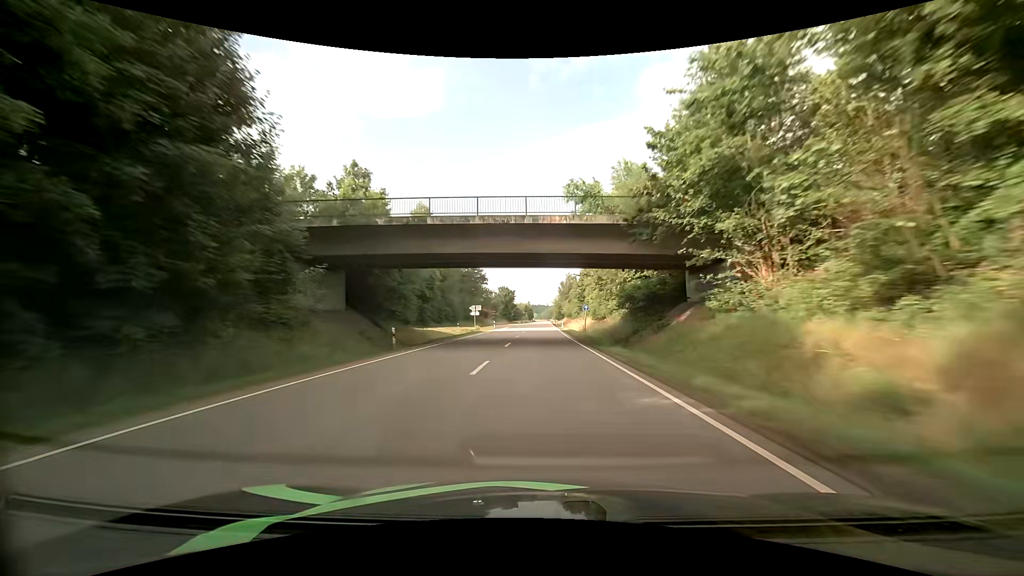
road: primary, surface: asphalt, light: Day
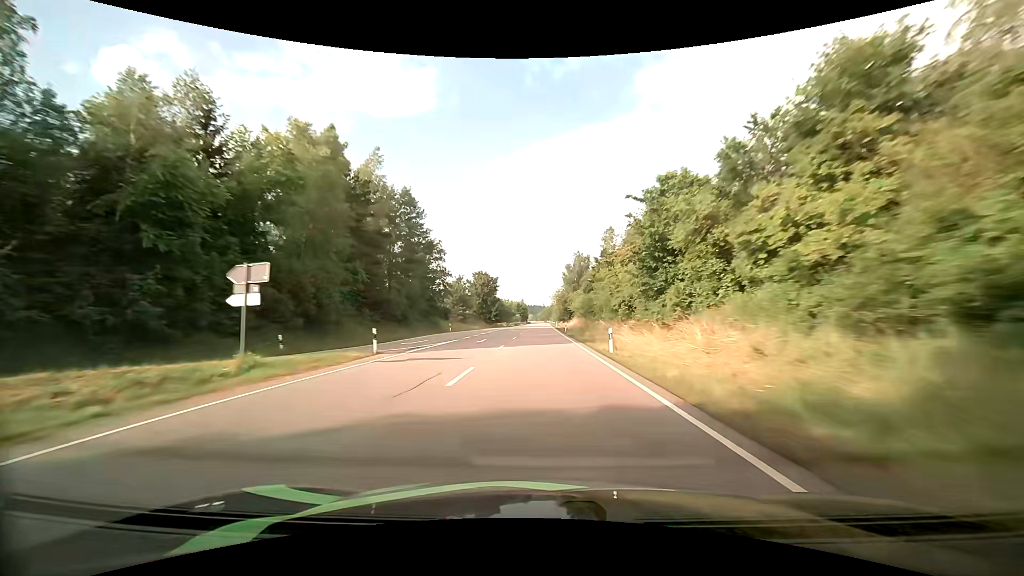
(+0.3, +51.2) m; +1°
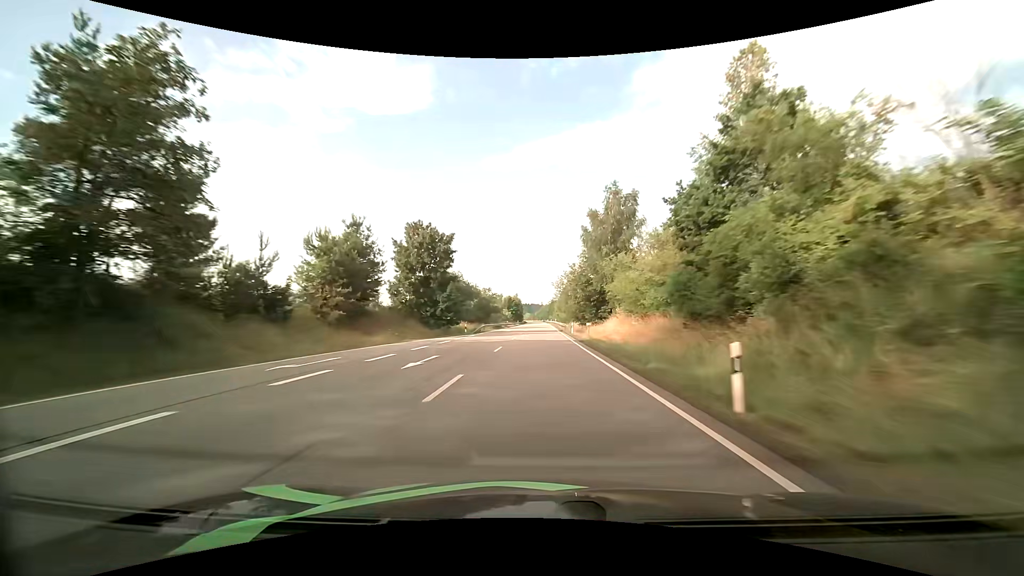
(-0.1, +51.4) m; 0°
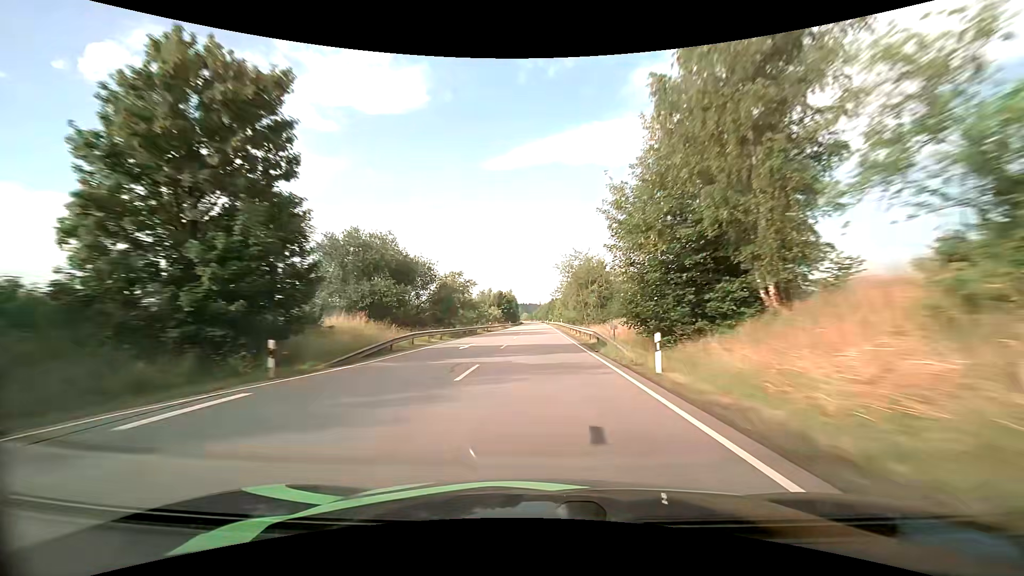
(0.0, +34.1) m; 0°
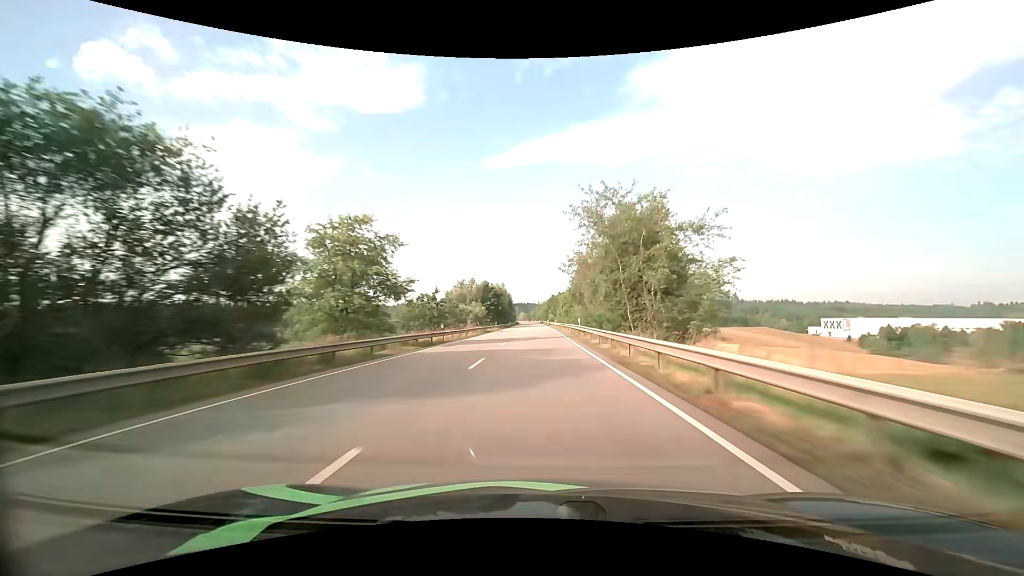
(+0.2, +34.2) m; 0°
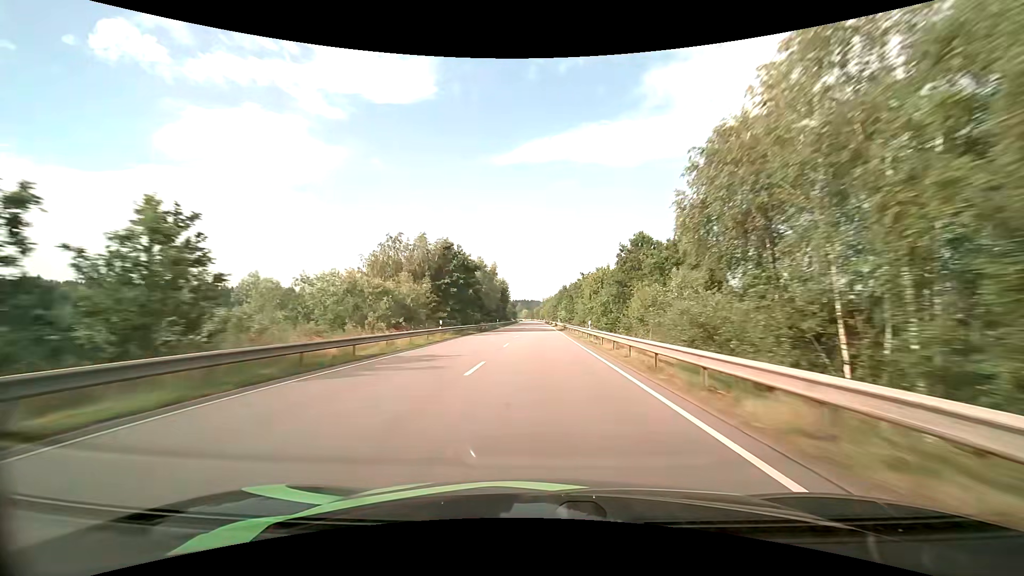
(-0.3, +51.0) m; 0°
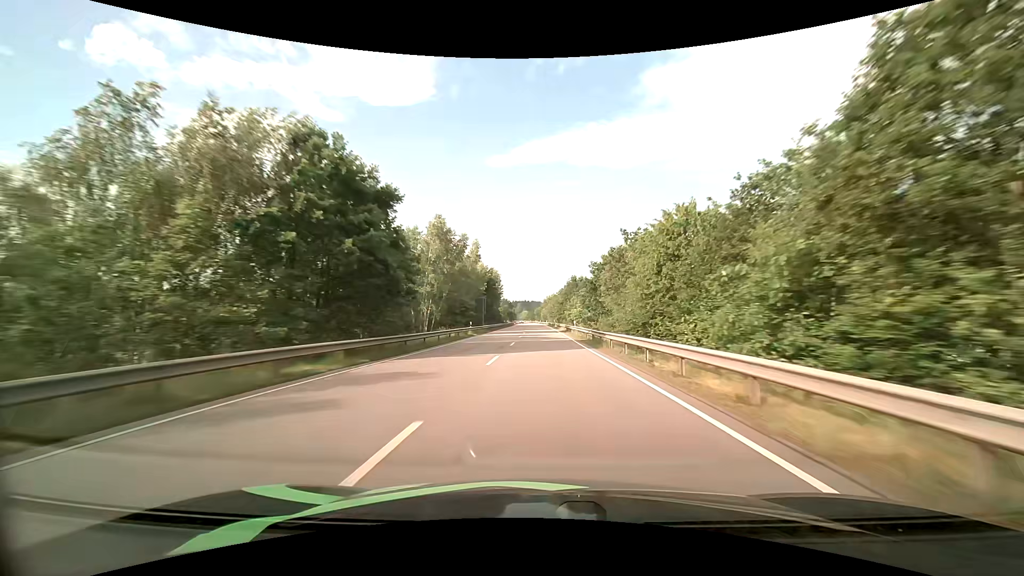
(-0.1, +33.9) m; 0°
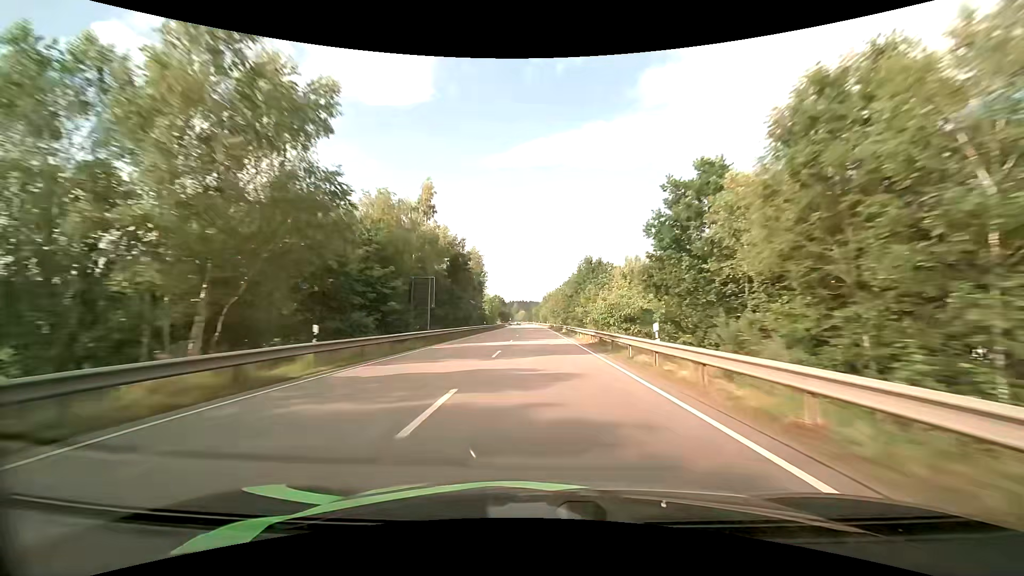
(0.0, +33.9) m; 0°
(0, +10) (0, +20) (0, +30) (0, +40) (0, +50) (-1, +60) (-1, +70) (-1, +80) (-1, +90) (-1, +100) m
